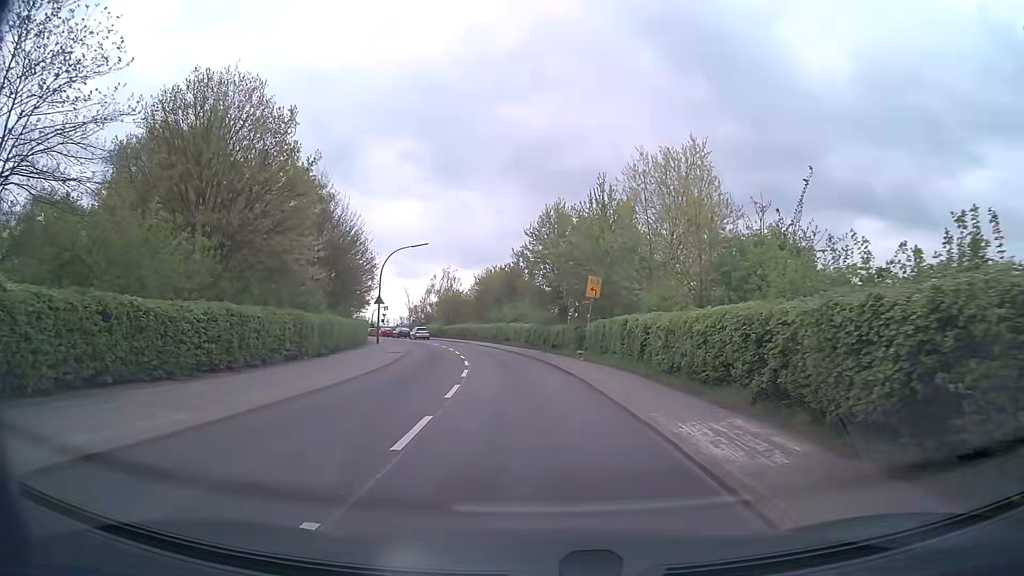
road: residential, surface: asphalt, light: Day
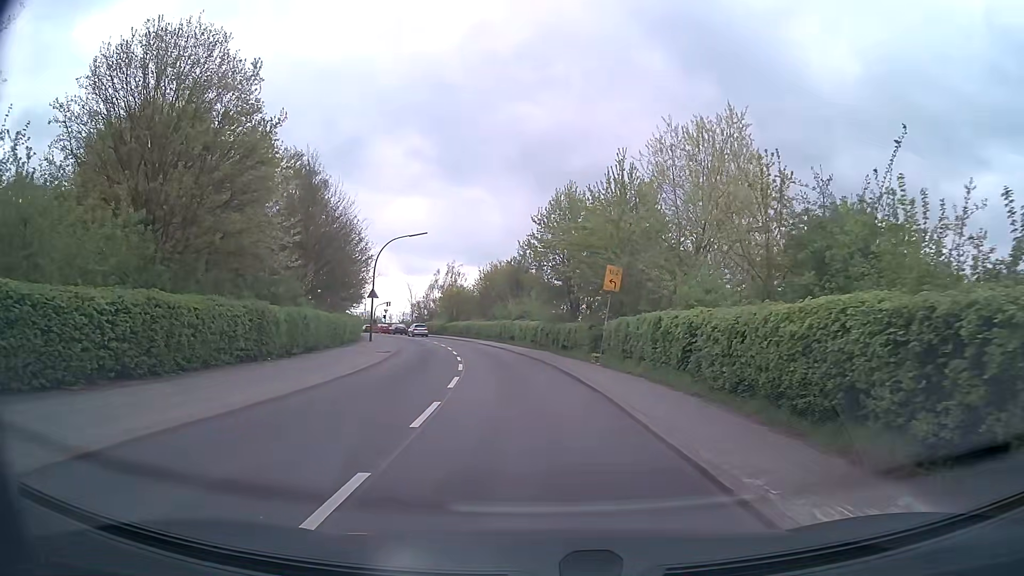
(0.0, +4.3) m; 0°
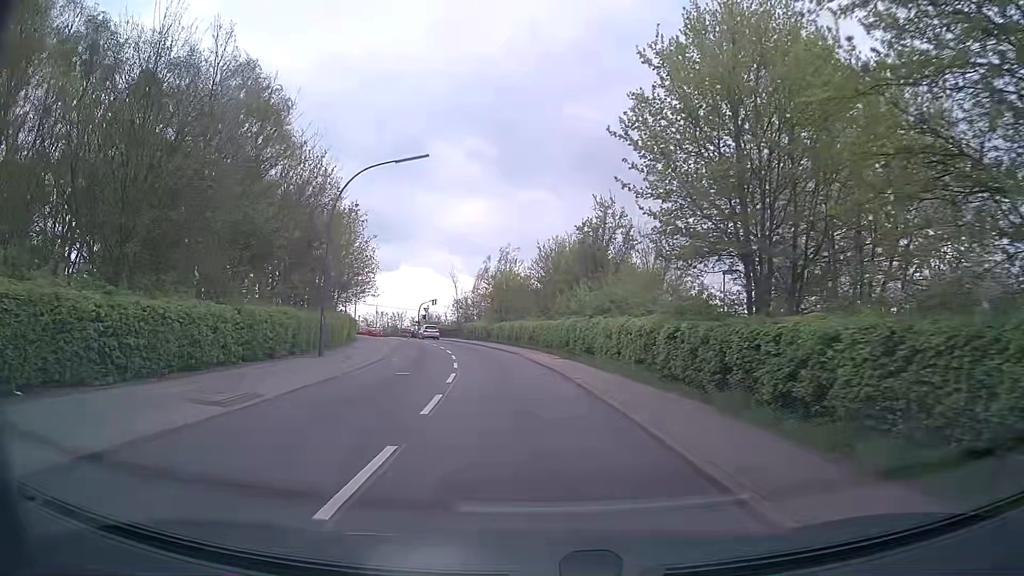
(-1.0, +22.9) m; -6°
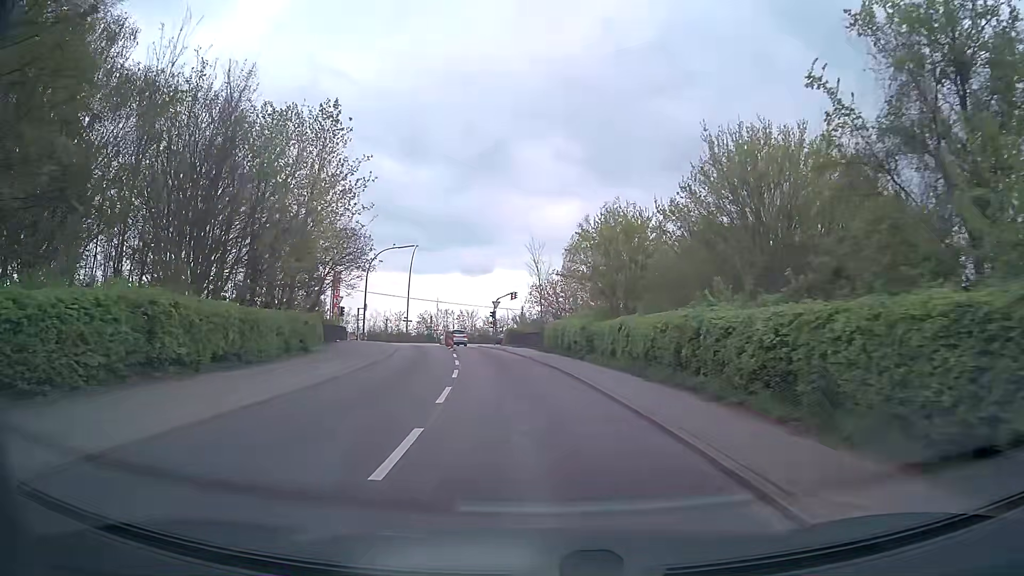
(-1.9, +29.3) m; -8°
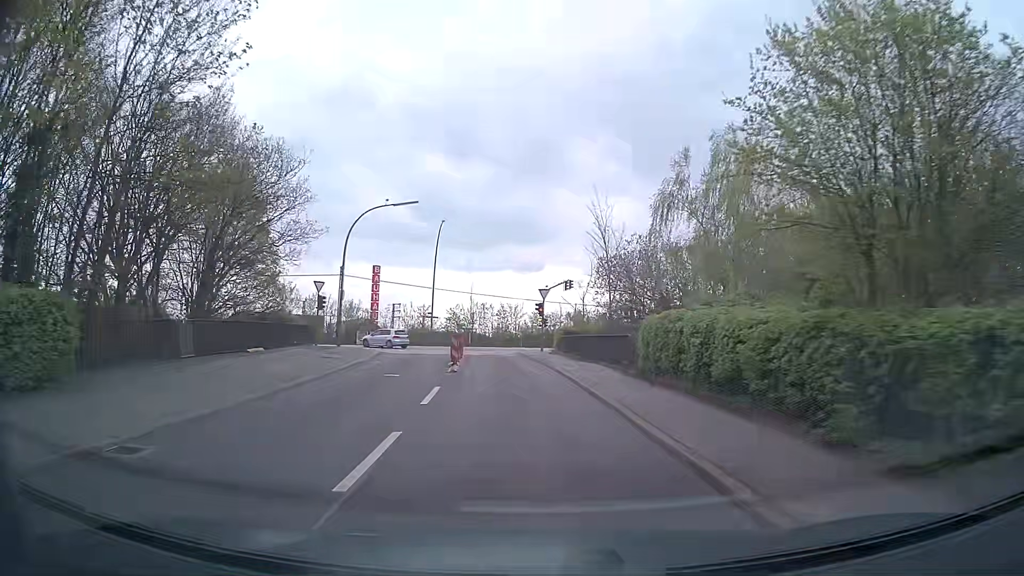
(-0.7, +18.6) m; -4°
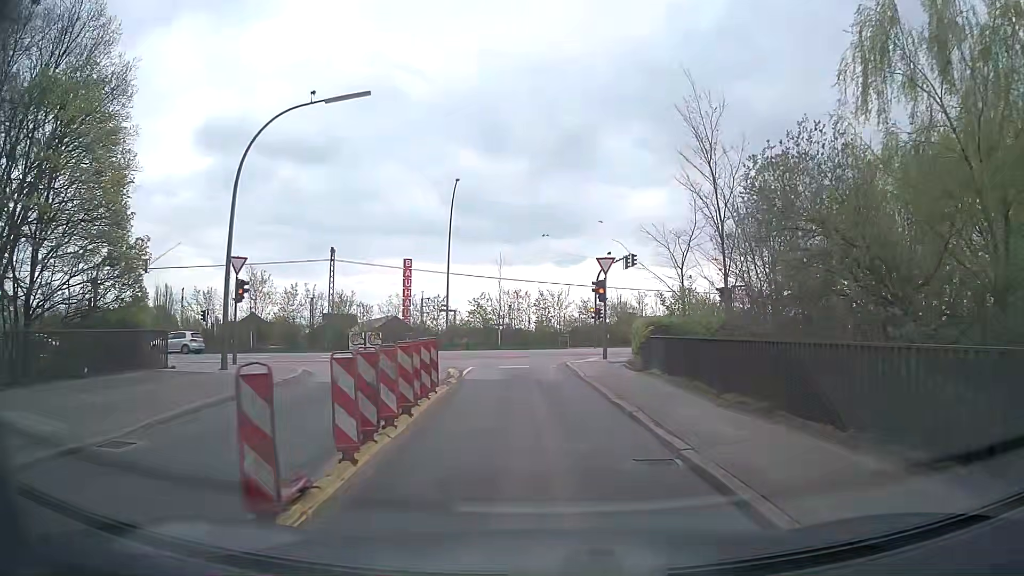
(-0.6, +16.9) m; -3°
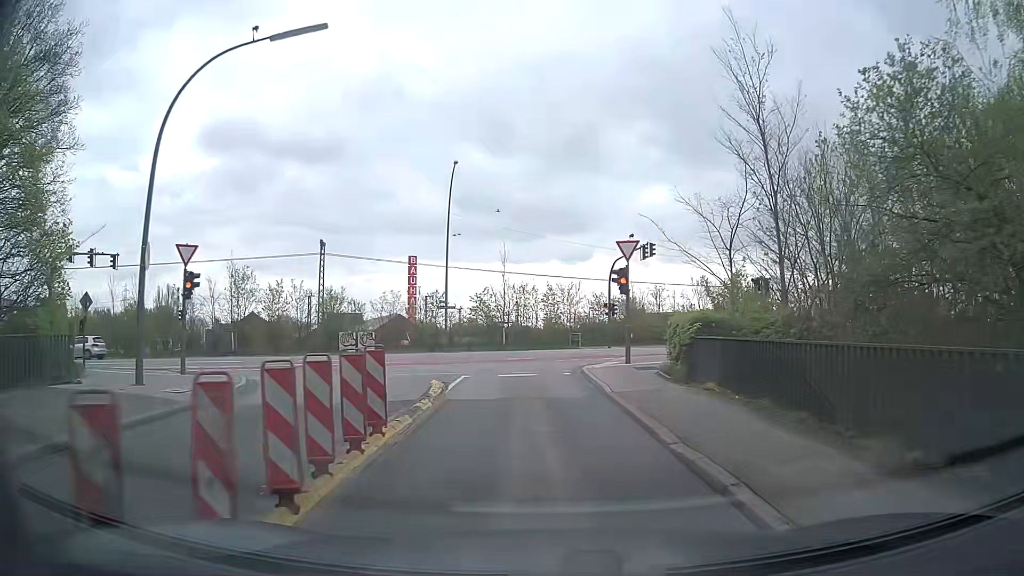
(-0.1, +4.6) m; -1°
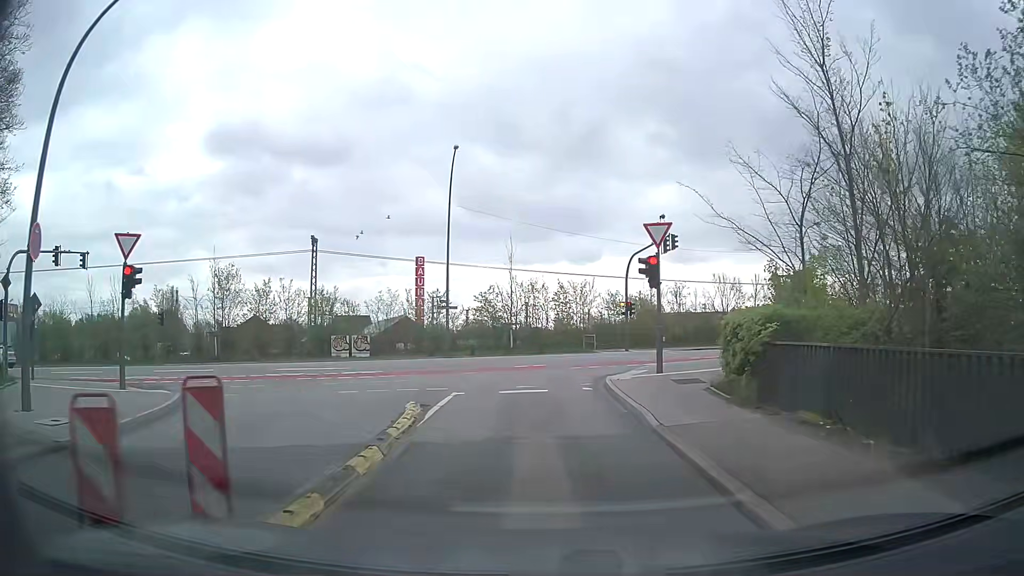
(0.0, +4.0) m; -1°
(0, +10) (0, +20) (+3, +29) (+11, +35) (+21, +38) (+31, +41) (+40, +43) (+50, +45) (+60, +47) (+70, +47) m
